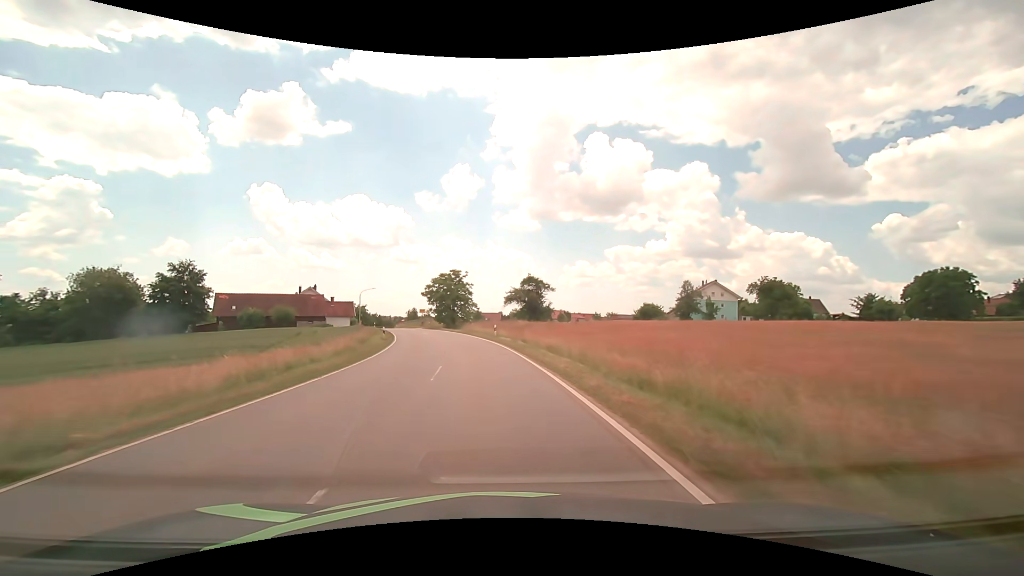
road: tertiary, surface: asphalt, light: Day
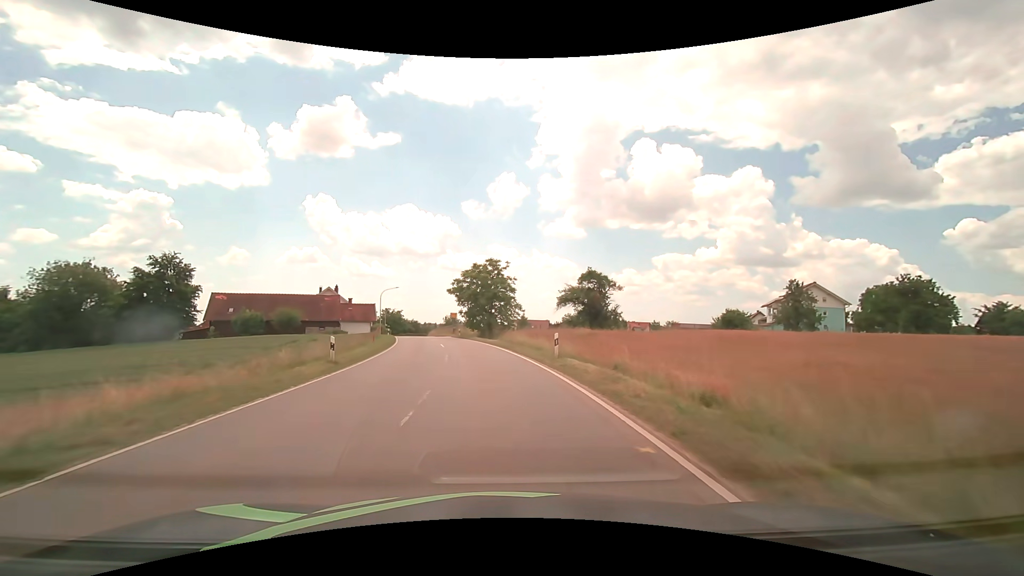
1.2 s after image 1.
(-0.9, +18.1) m; -5°
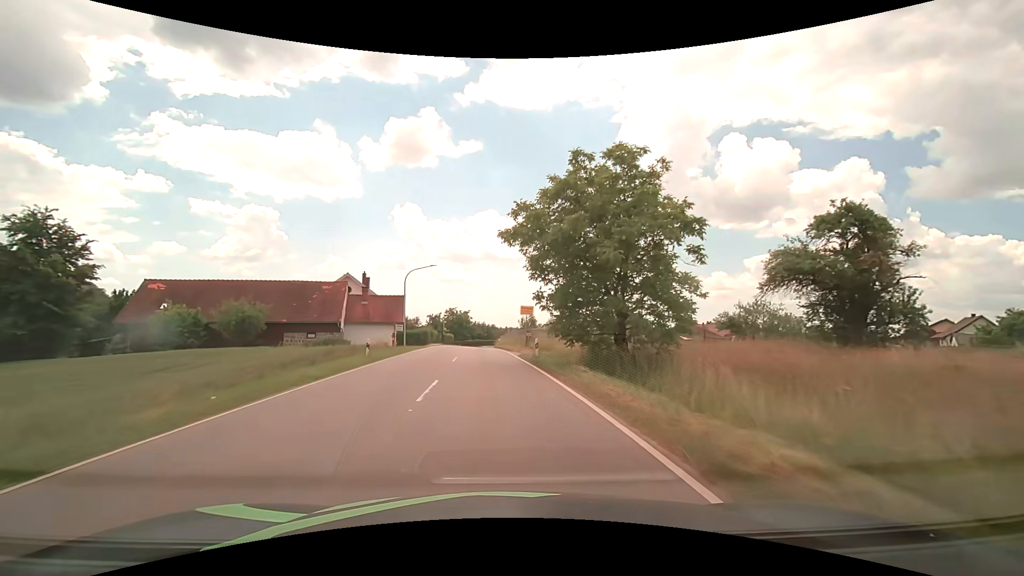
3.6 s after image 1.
(-2.7, +33.2) m; -9°
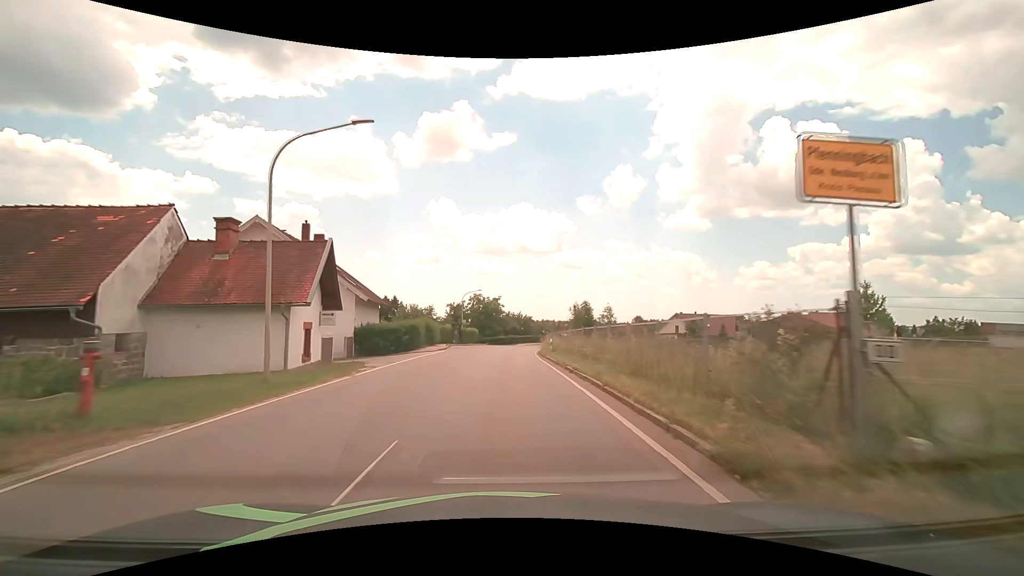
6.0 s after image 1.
(-1.4, +31.3) m; -4°
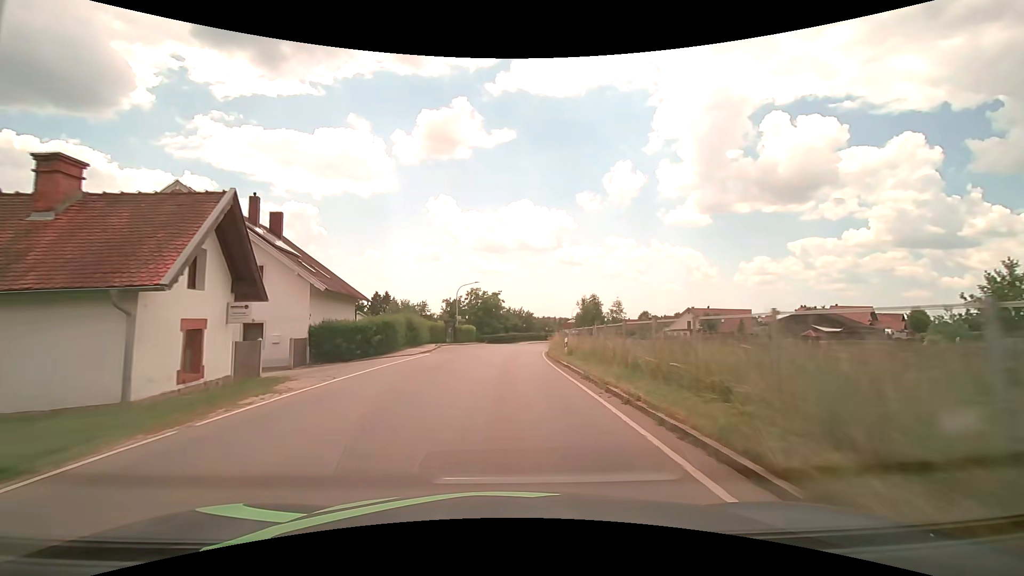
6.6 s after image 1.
(0.0, +7.8) m; 0°
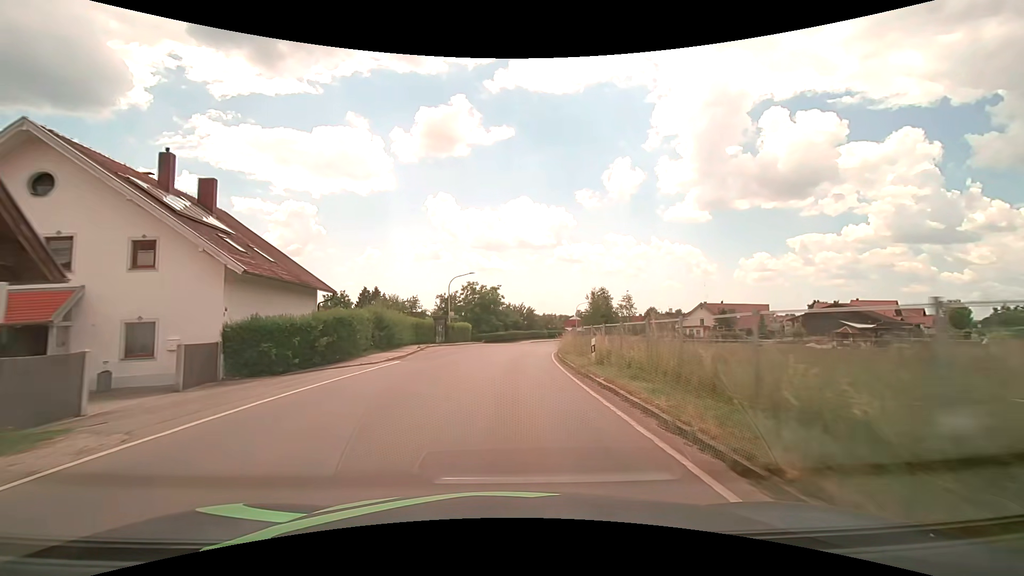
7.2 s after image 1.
(0.0, +7.8) m; 0°
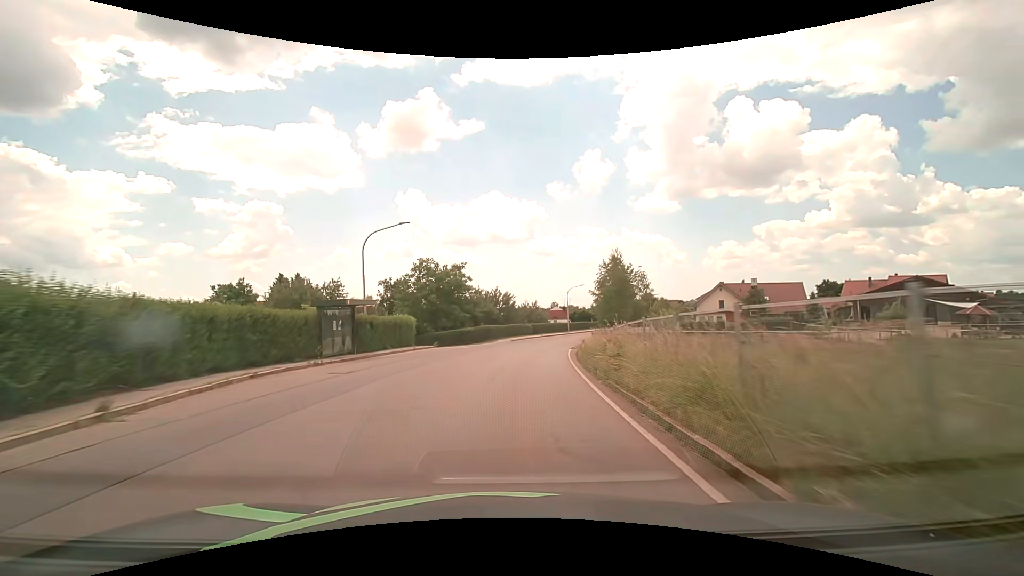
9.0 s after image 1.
(+0.5, +23.3) m; +3°
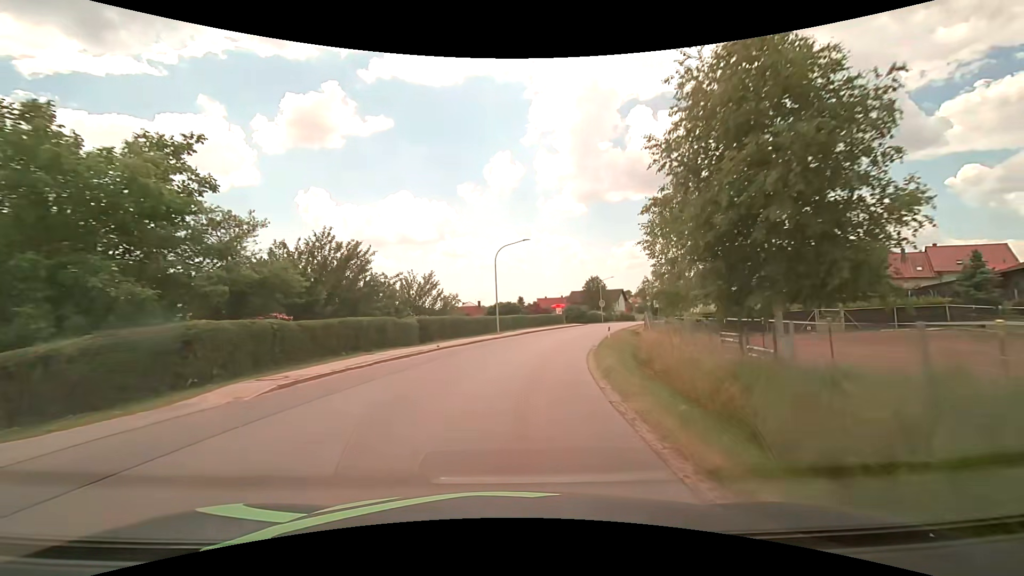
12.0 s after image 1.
(+3.0, +38.5) m; +10°
(0, +10) (+1, +20) (+3, +30) (+5, +39) (+8, +49) (+12, +58) (+15, +68) (+19, +77) (+22, +87) (+26, +96) m
